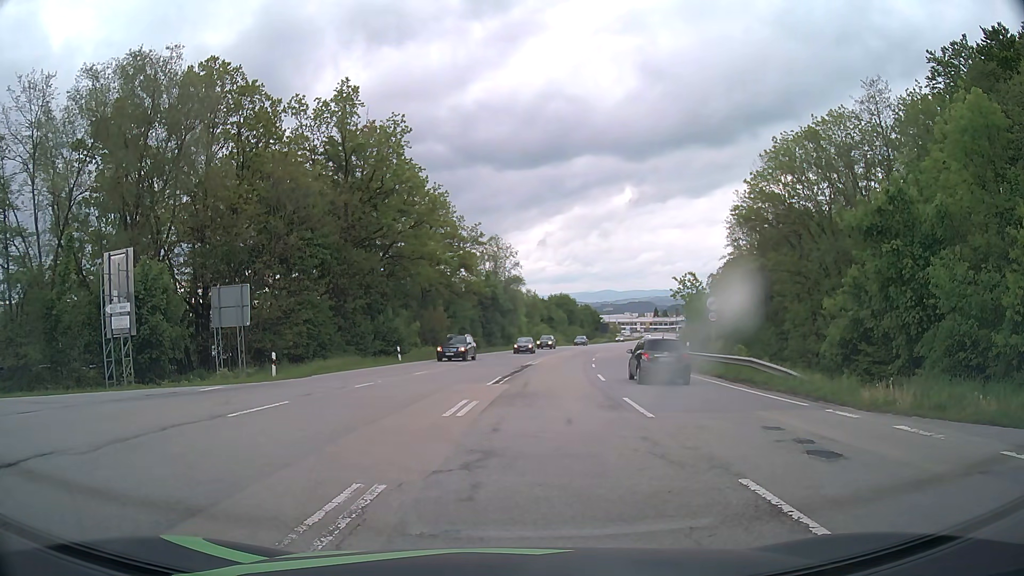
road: secondary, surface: asphalt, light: Day
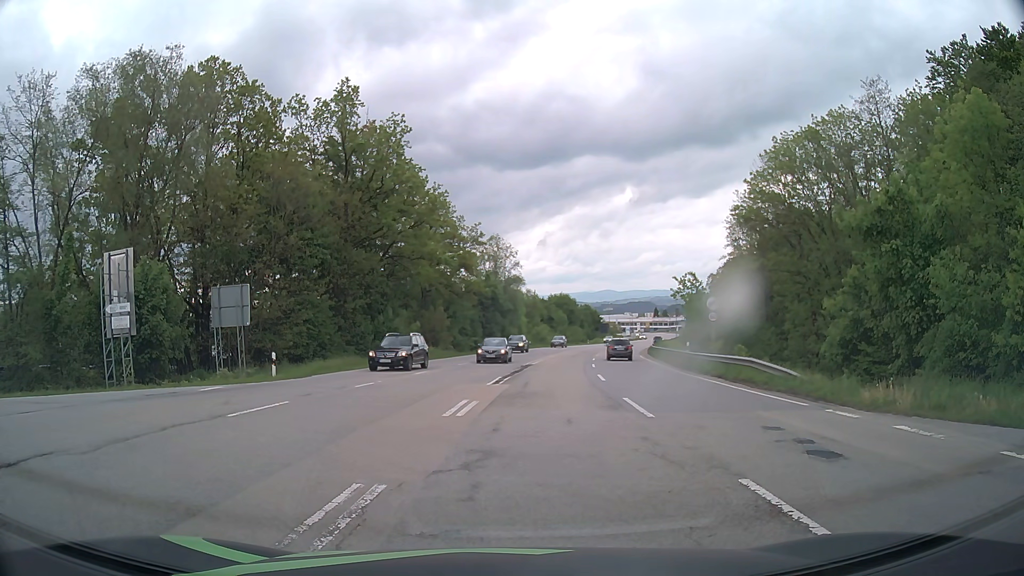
(0.0, 0.0) m; 0°
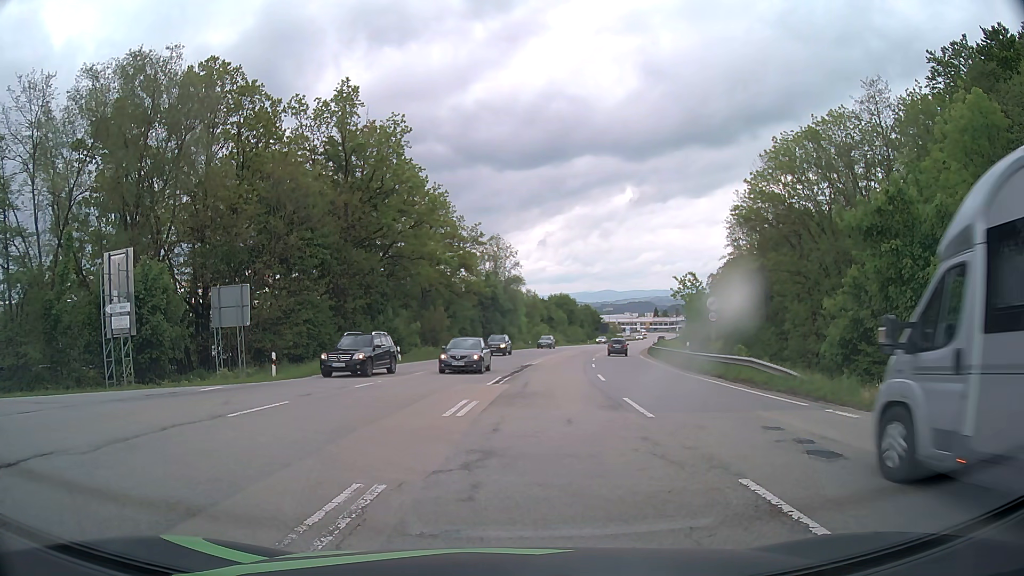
(0.0, 0.0) m; 0°
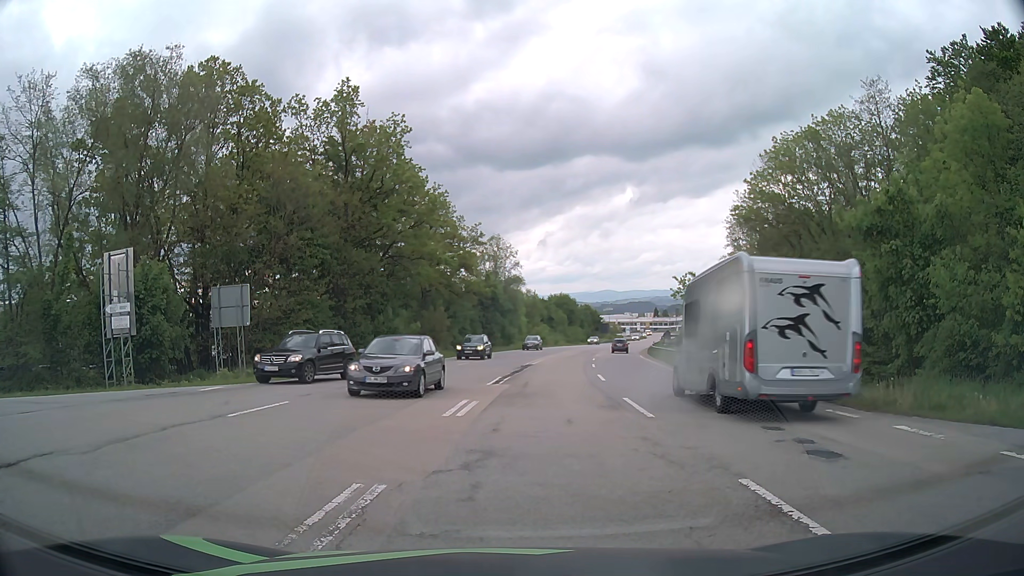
(0.0, 0.0) m; 0°
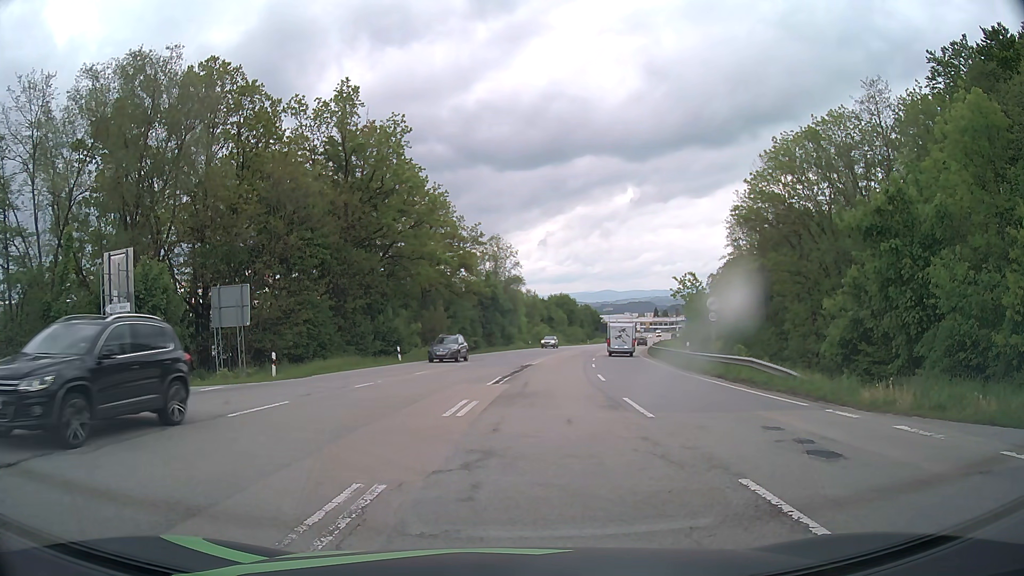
(0.0, 0.0) m; 0°
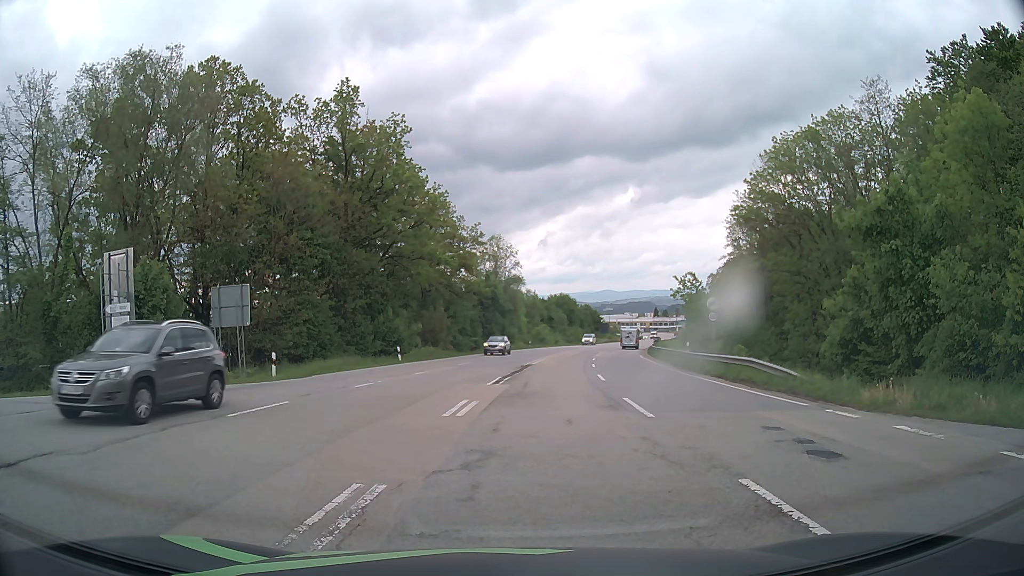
(0.0, 0.0) m; 0°
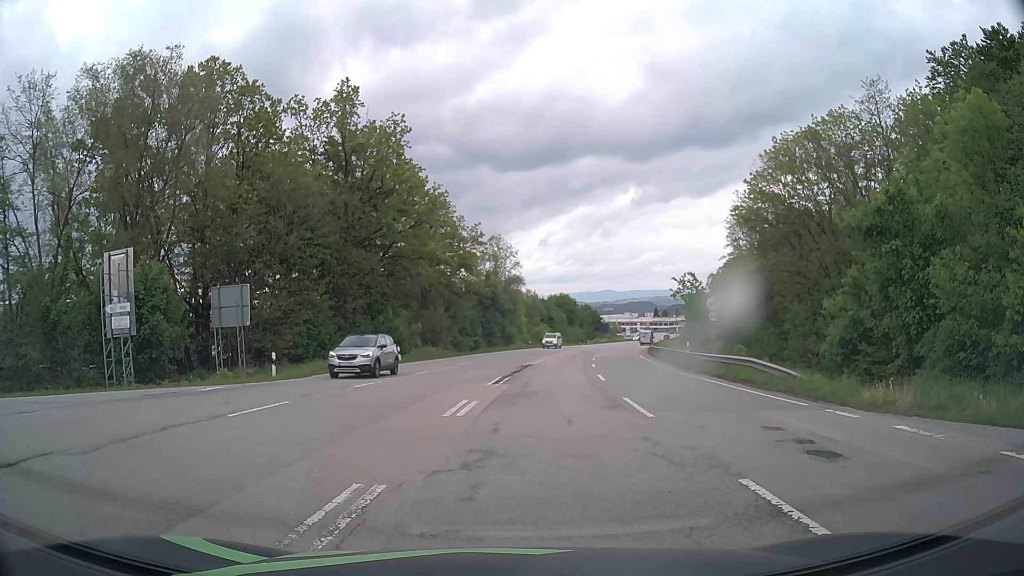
(0.0, 0.0) m; 0°
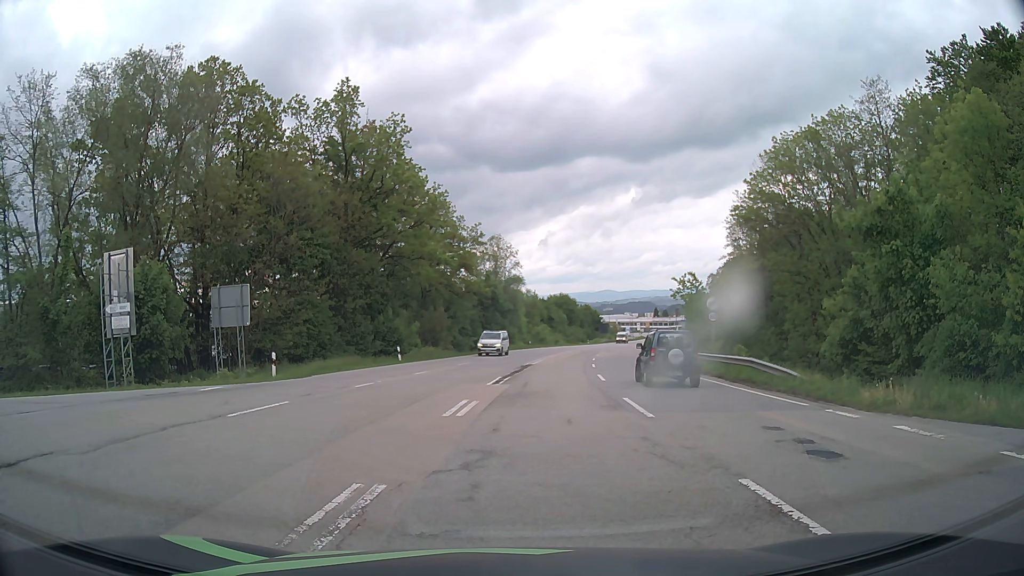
(0.0, 0.0) m; 0°
(-4, +9) (-13, +11) (-23, +12) (-33, +13) (-43, +14) (-53, +16) (-63, +17) (-73, +19) (-82, +21) (-92, +23) m
